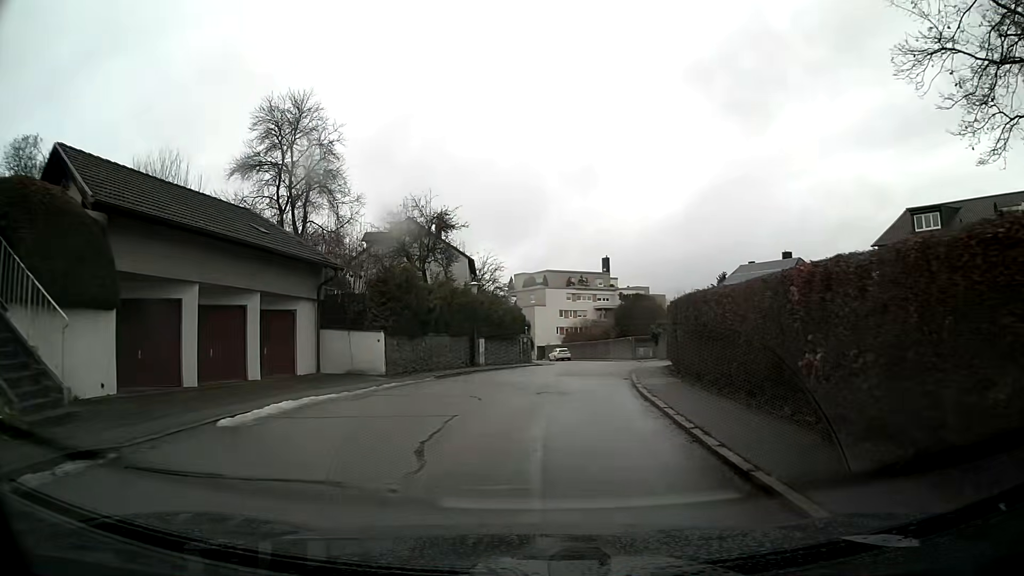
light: Day
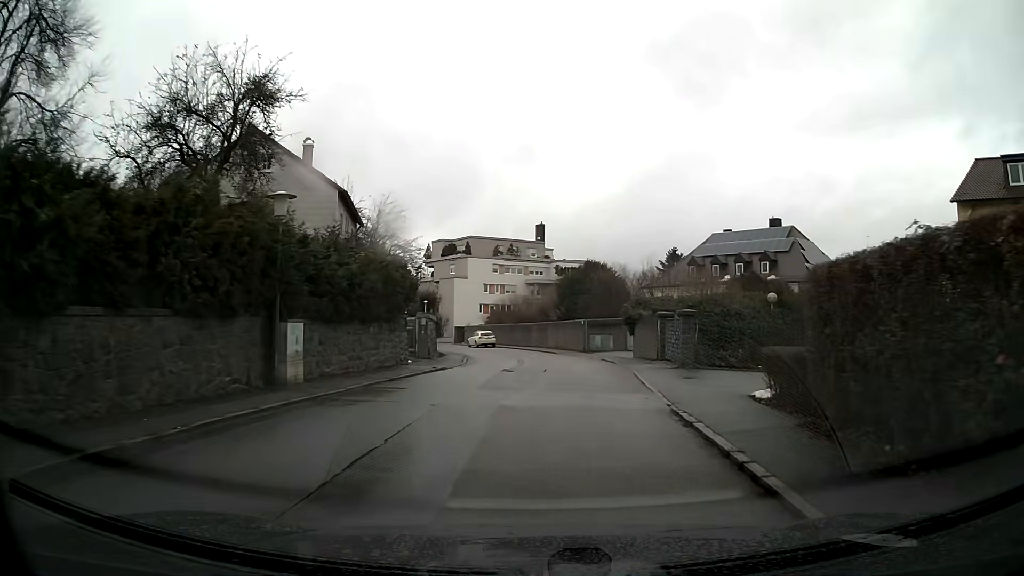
(+1.0, +18.1) m; +7°
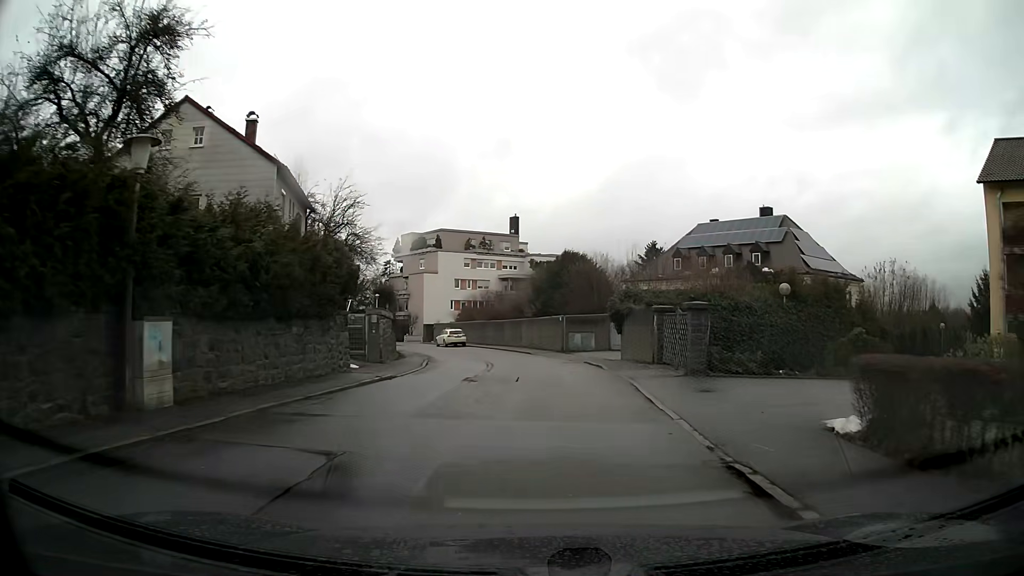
(+0.1, +4.6) m; +2°
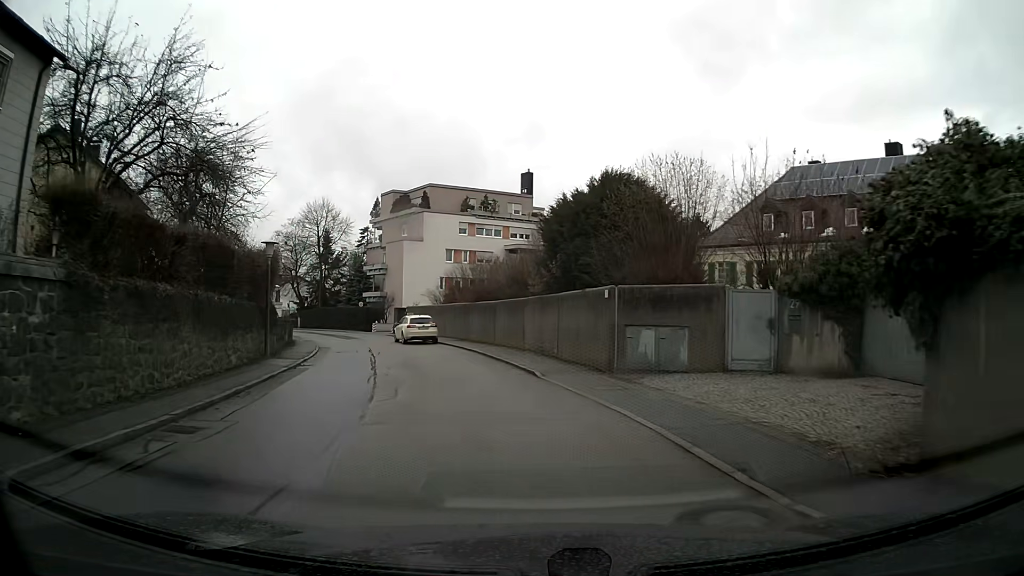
(-0.1, +22.0) m; -4°
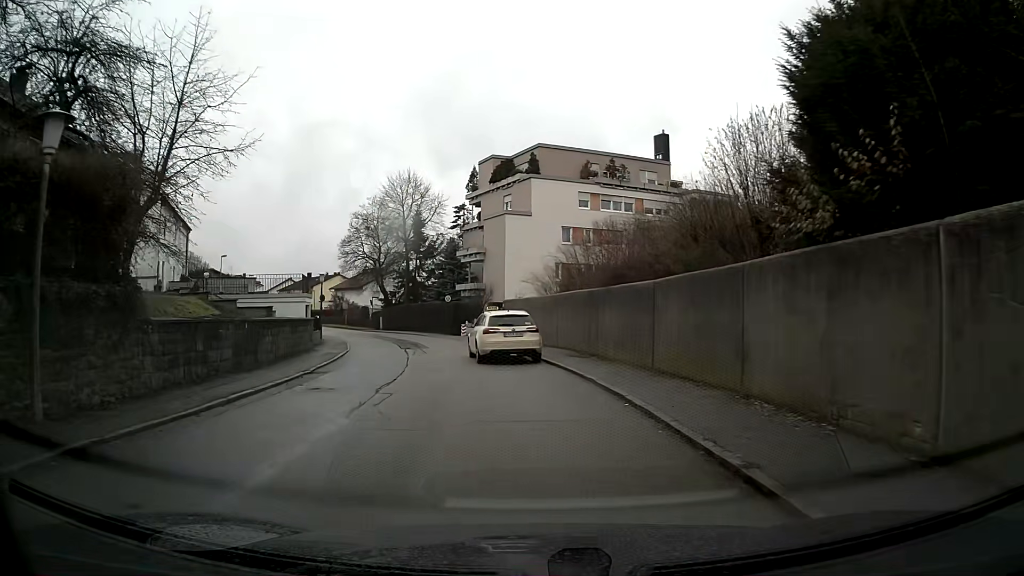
(-1.4, +15.6) m; -11°
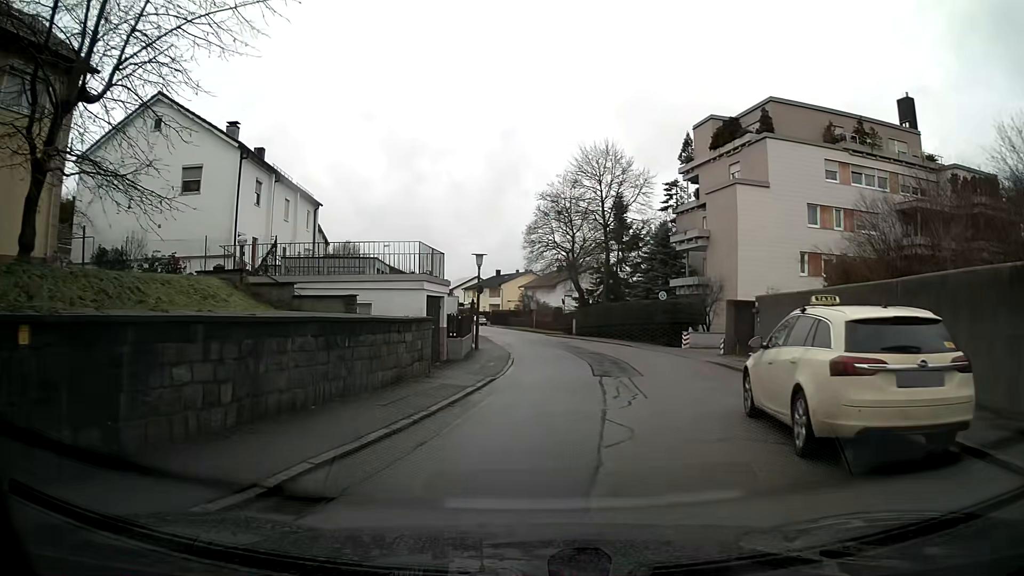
(-1.8, +12.5) m; -14°
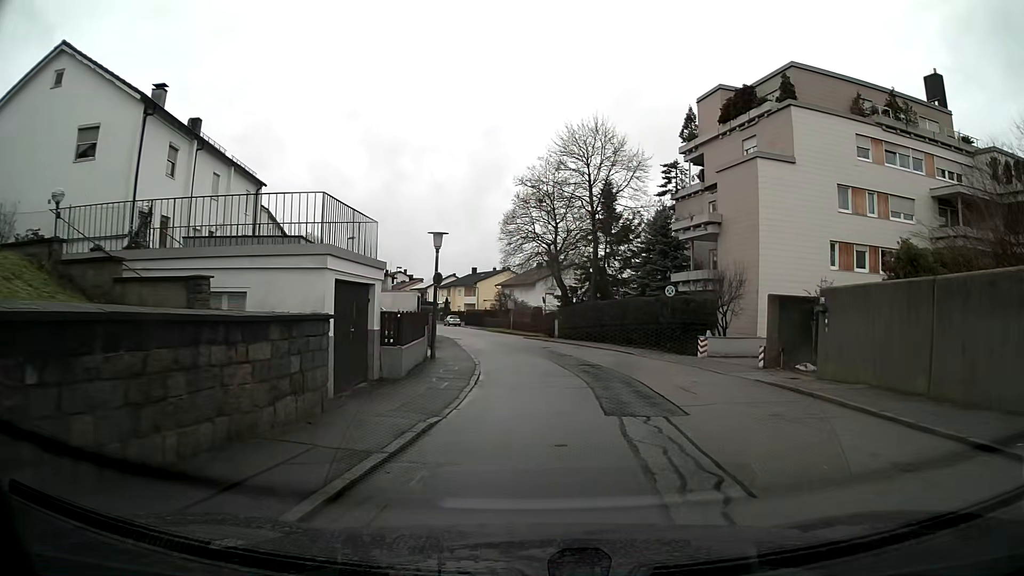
(0.0, +6.7) m; +2°
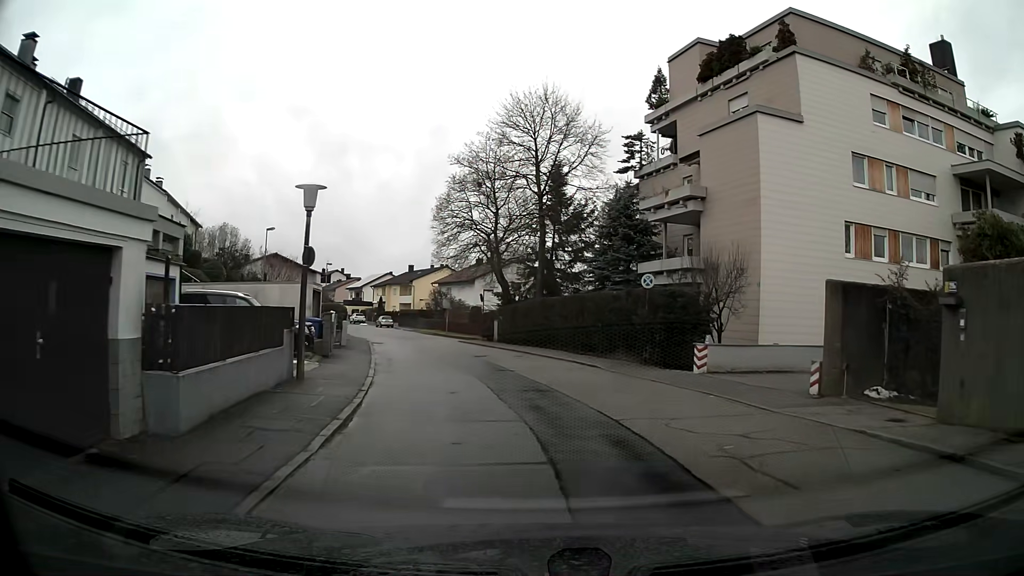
(+0.3, +7.3) m; +5°
(0, +10) (-1, +20) (-3, +30) (-6, +39) (-8, +49) (-14, +57) (-23, +61) (-32, +65) (-41, +69) (-50, +73) m
